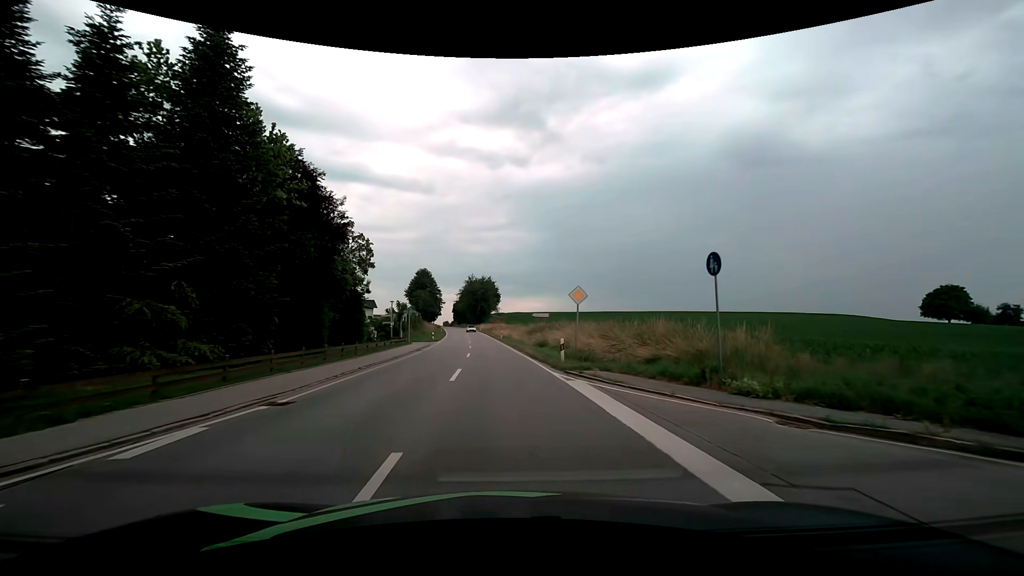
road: secondary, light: Day
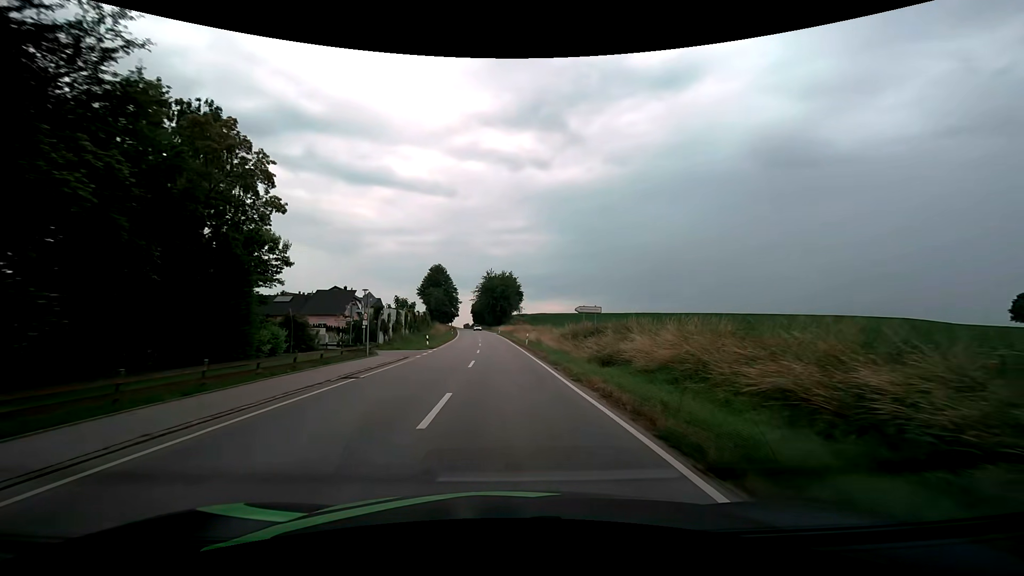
(-0.4, +19.1) m; -2°
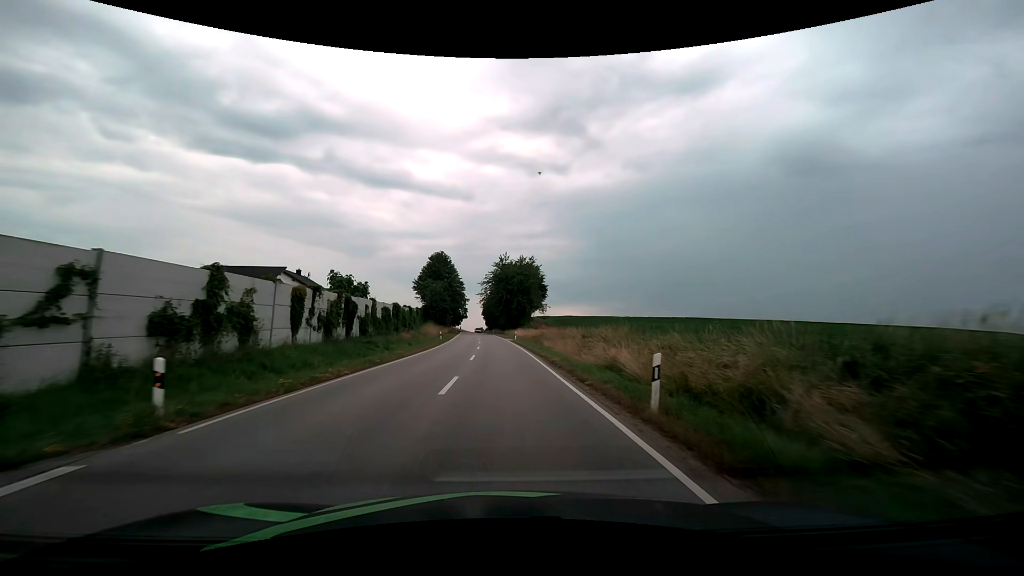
(-0.7, +33.2) m; -2°
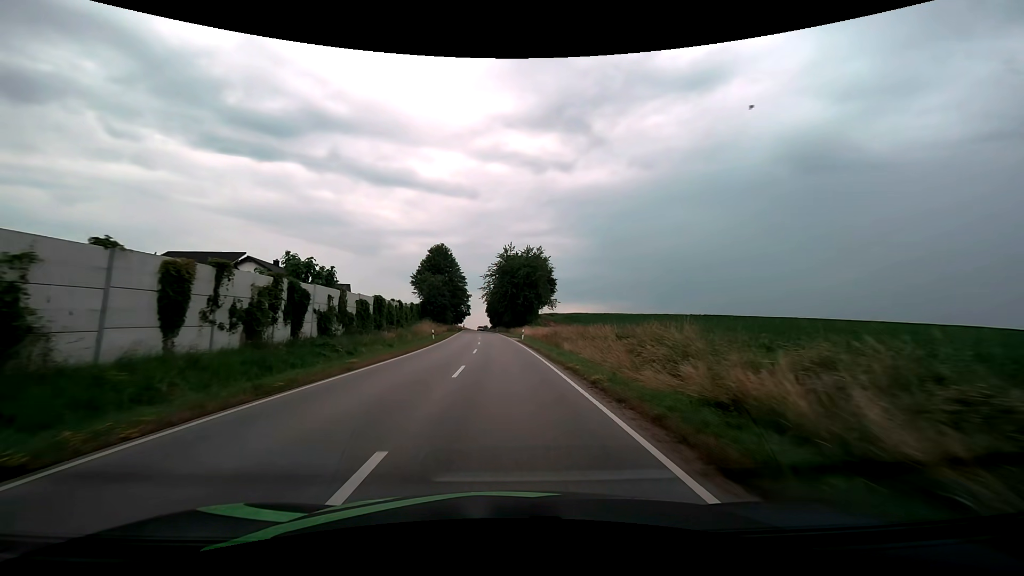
(0.0, +9.2) m; 0°
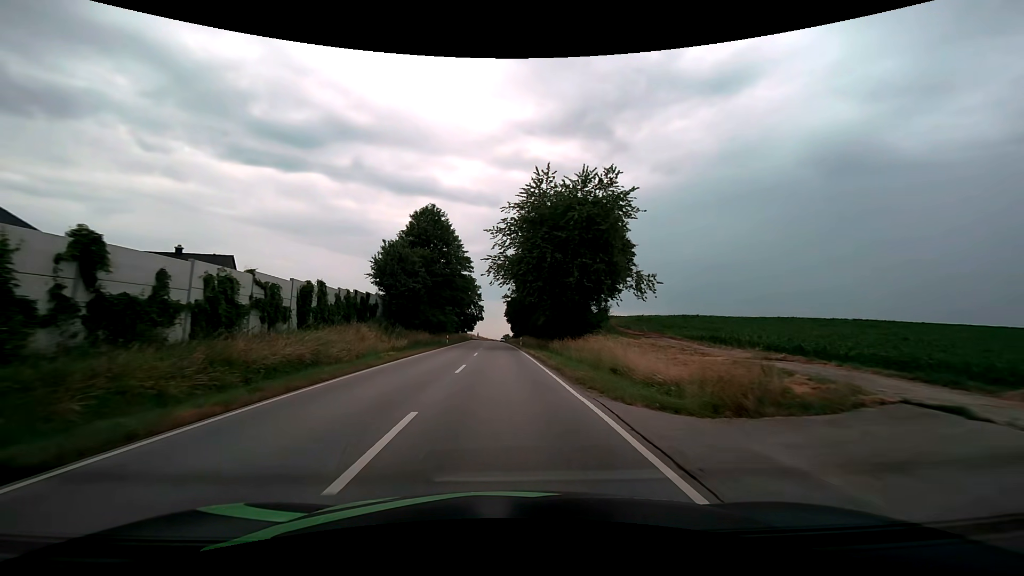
(-1.0, +45.5) m; -3°
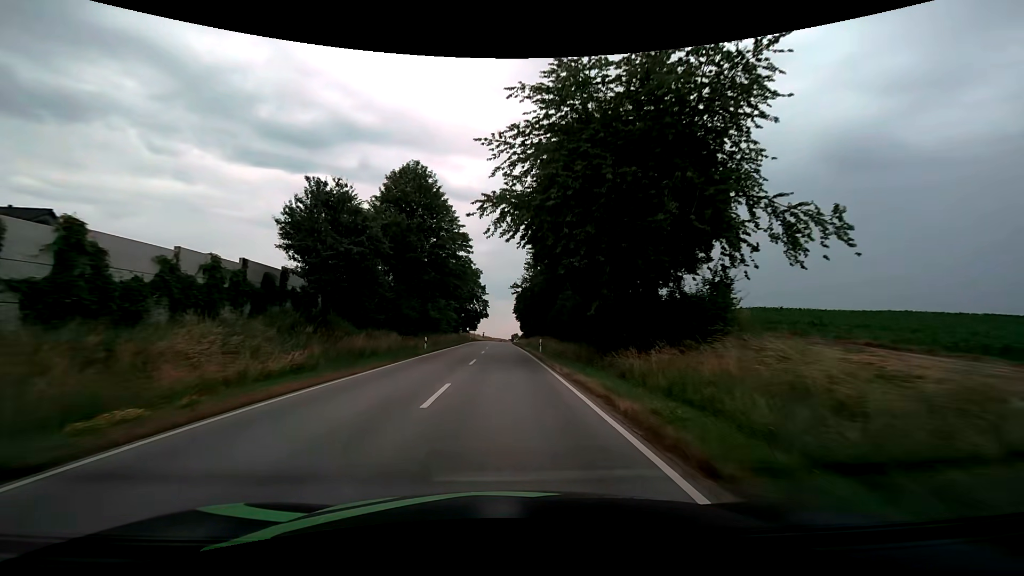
(-0.2, +19.8) m; -1°
